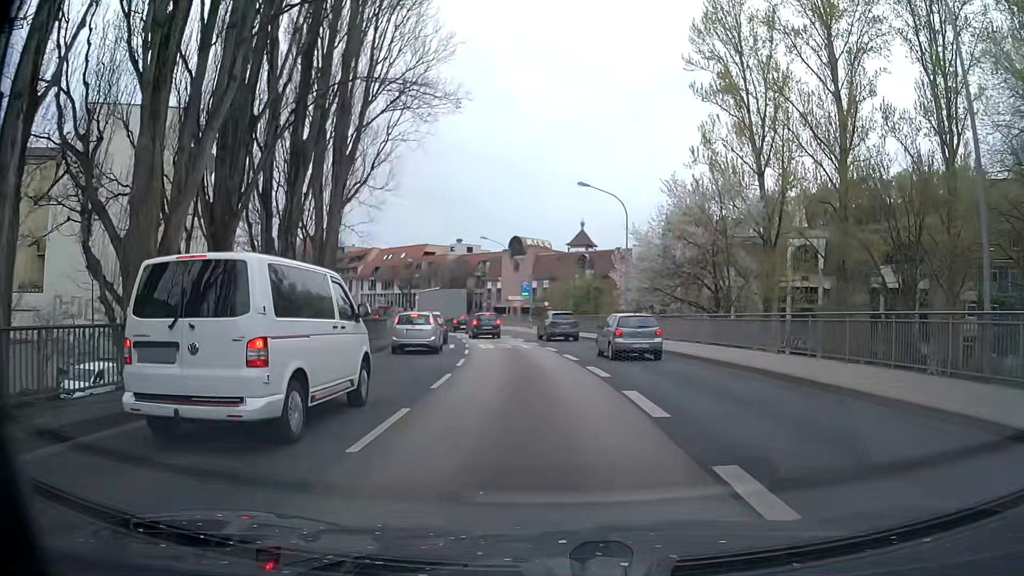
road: primary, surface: asphalt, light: Day
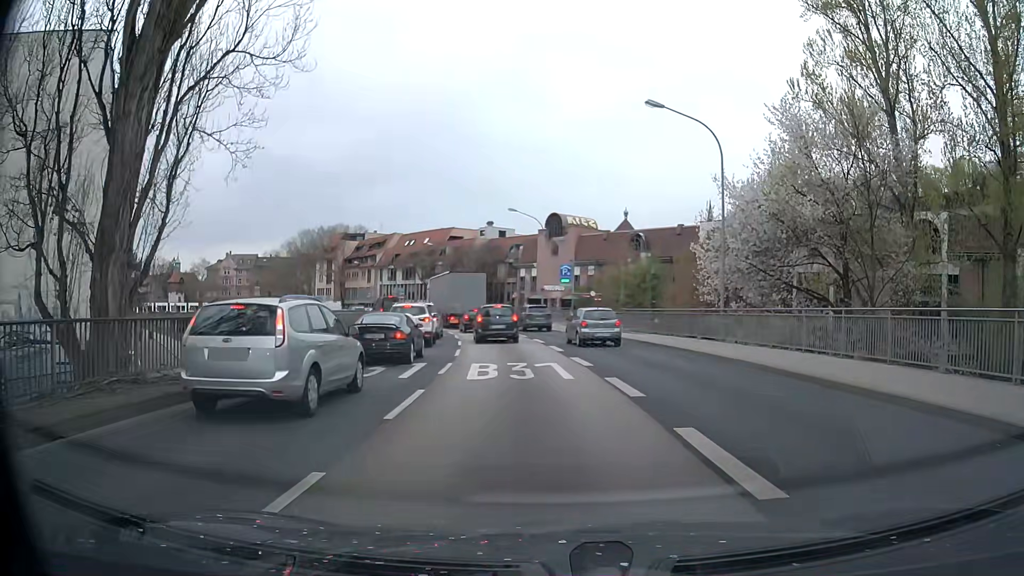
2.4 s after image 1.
(-0.1, +16.0) m; -1°
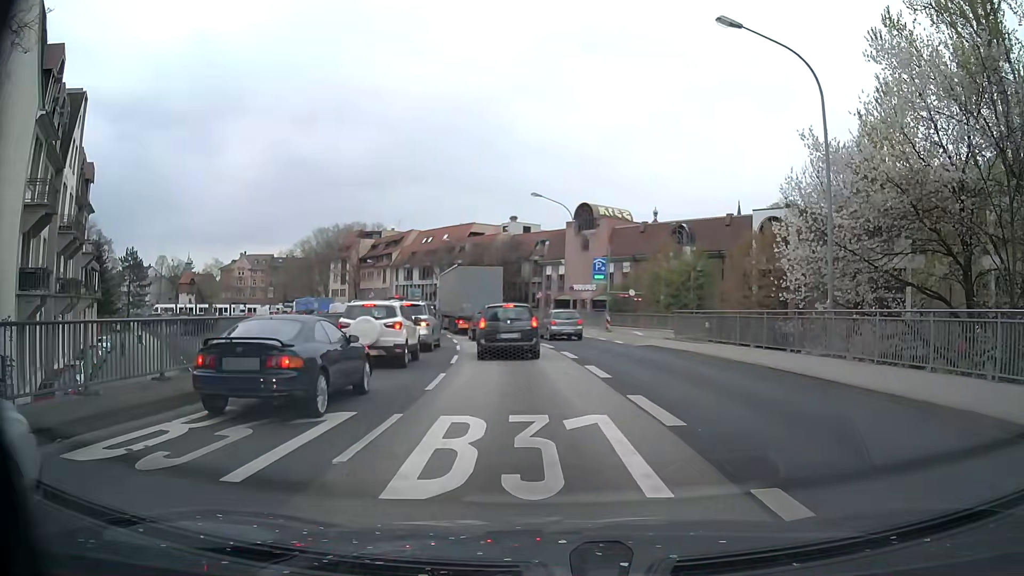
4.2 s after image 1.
(-0.3, +8.5) m; -5°
